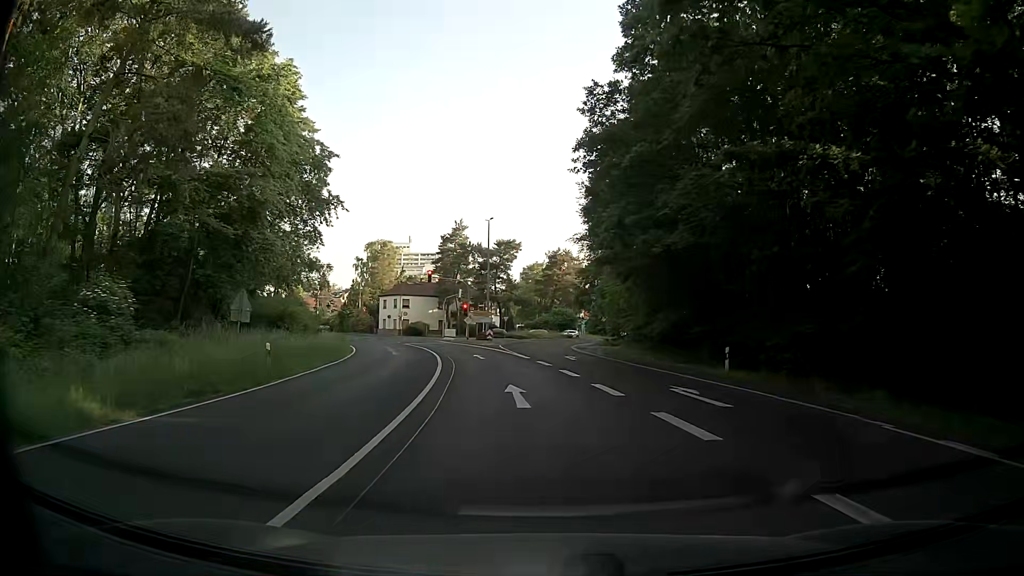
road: secondary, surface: asphalt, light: Day
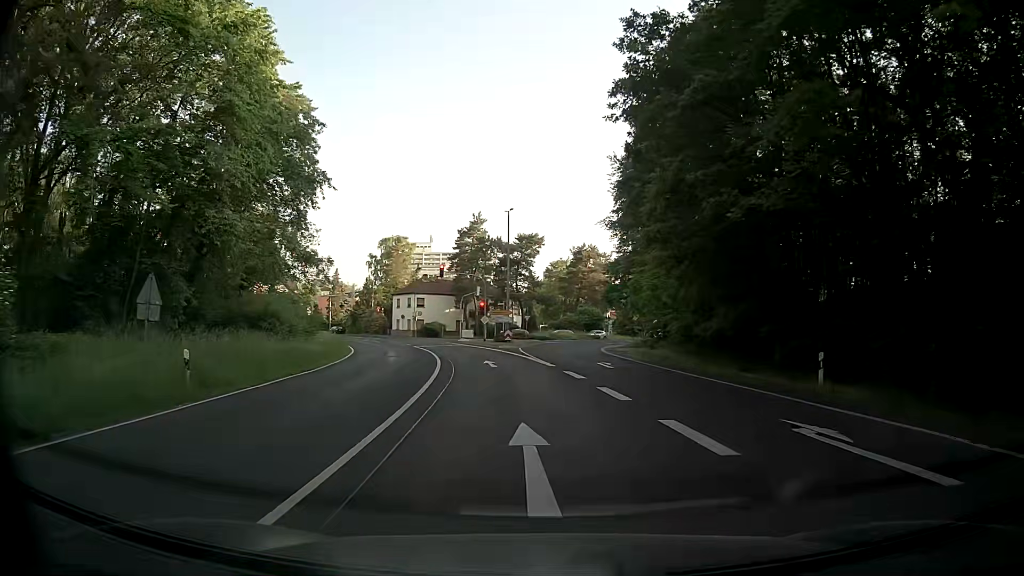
(-0.2, +6.9) m; -2°
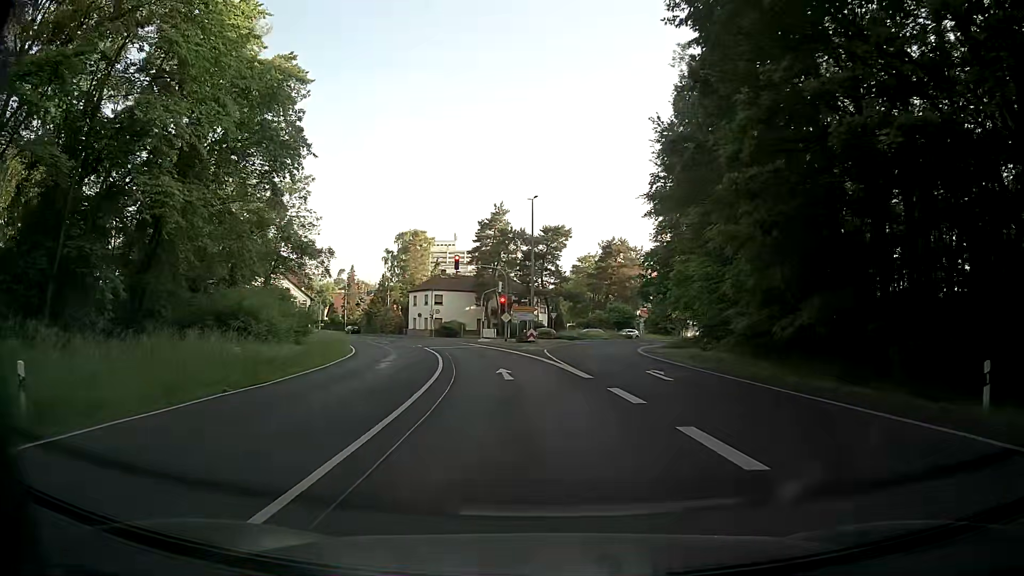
(-0.1, +6.8) m; -1°
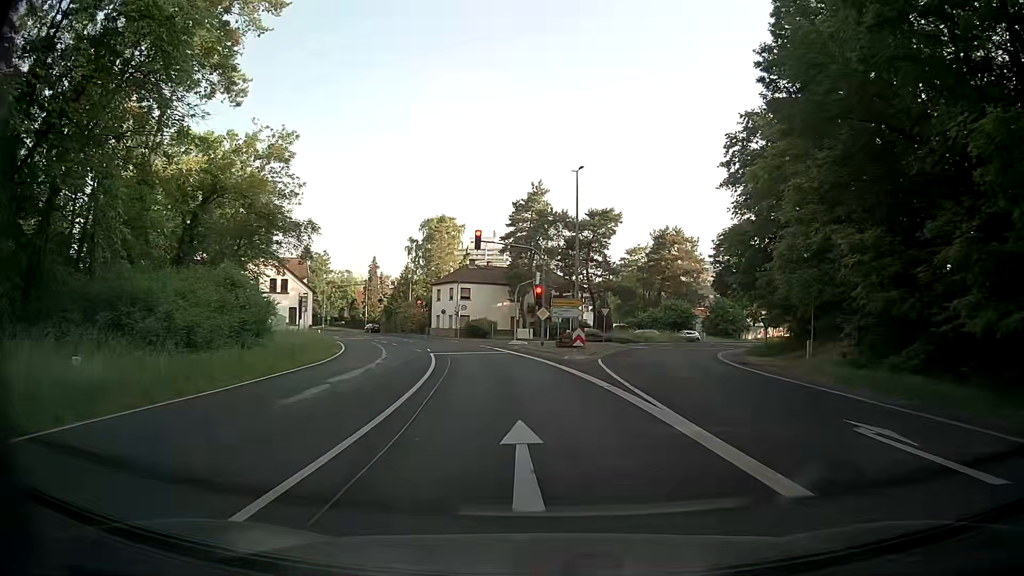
(-0.8, +12.9) m; -5°
